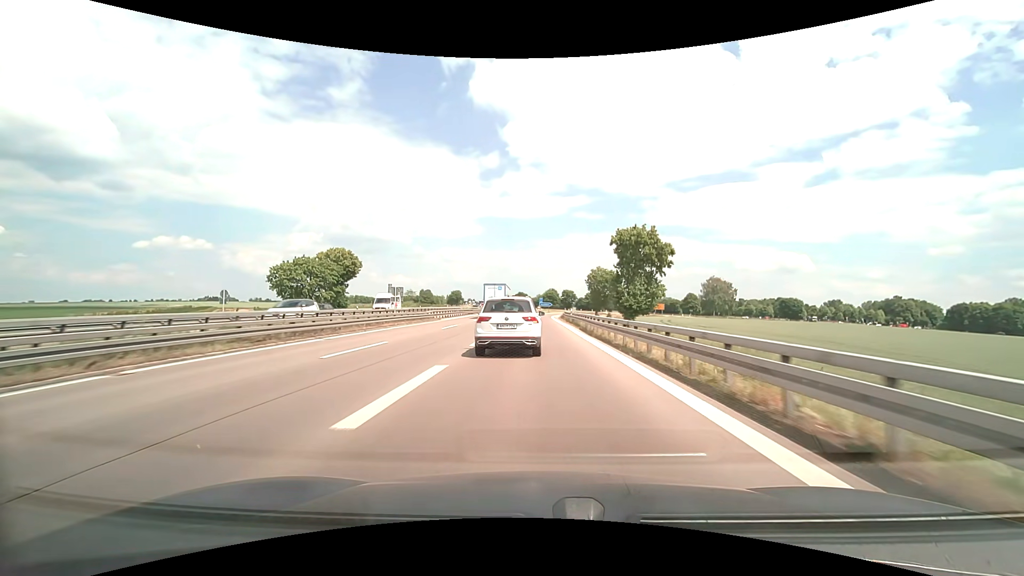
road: motorway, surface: asphalt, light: Day
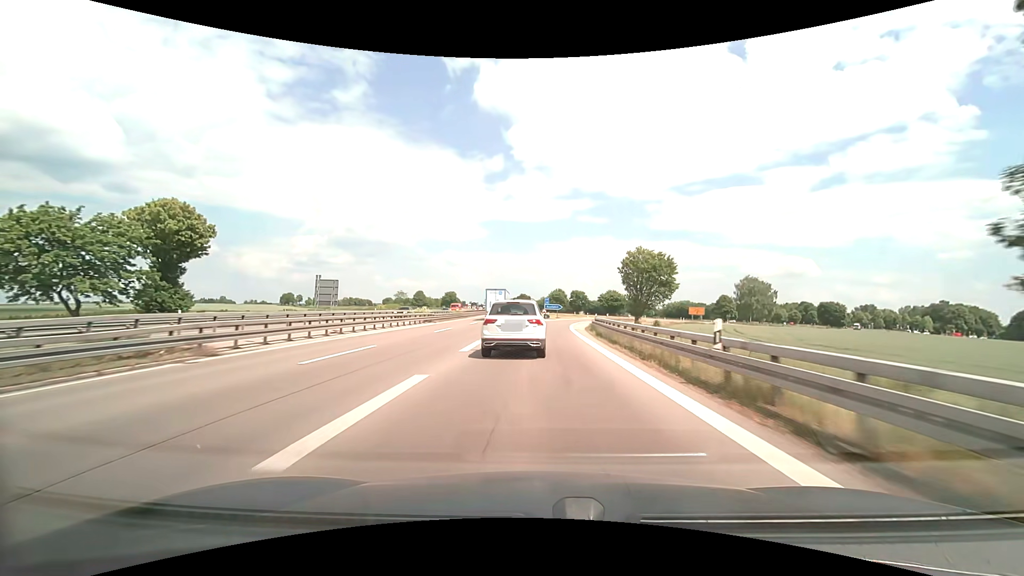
(-0.1, +37.3) m; 0°
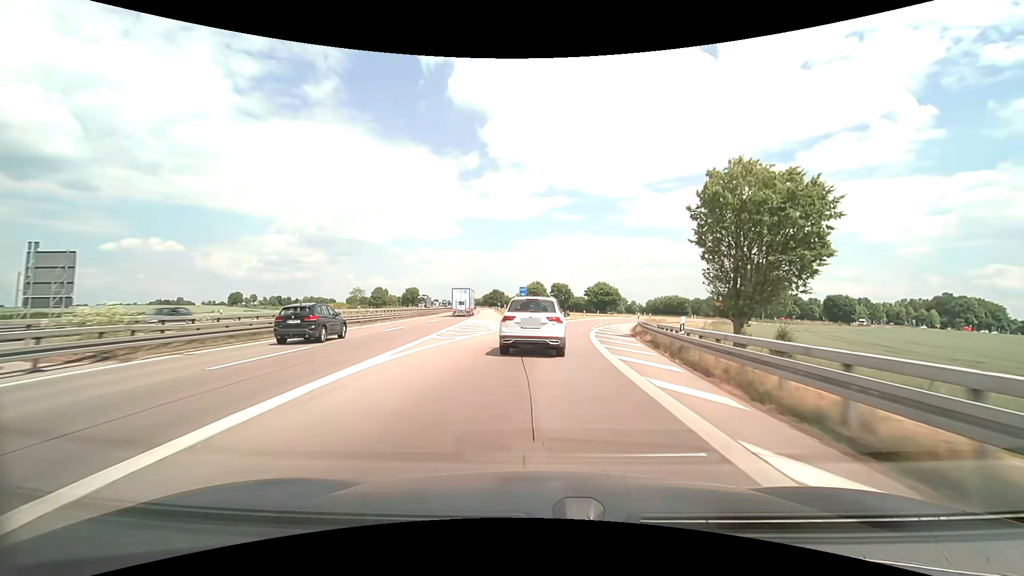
(+0.5, +37.2) m; +3°
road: motorway_link
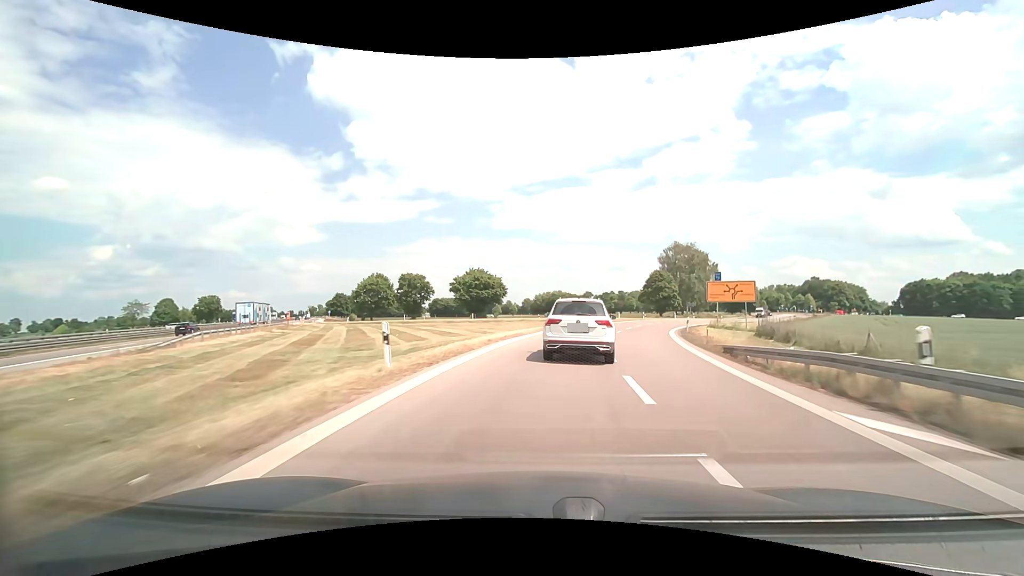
(+6.8, +60.1) m; +14°
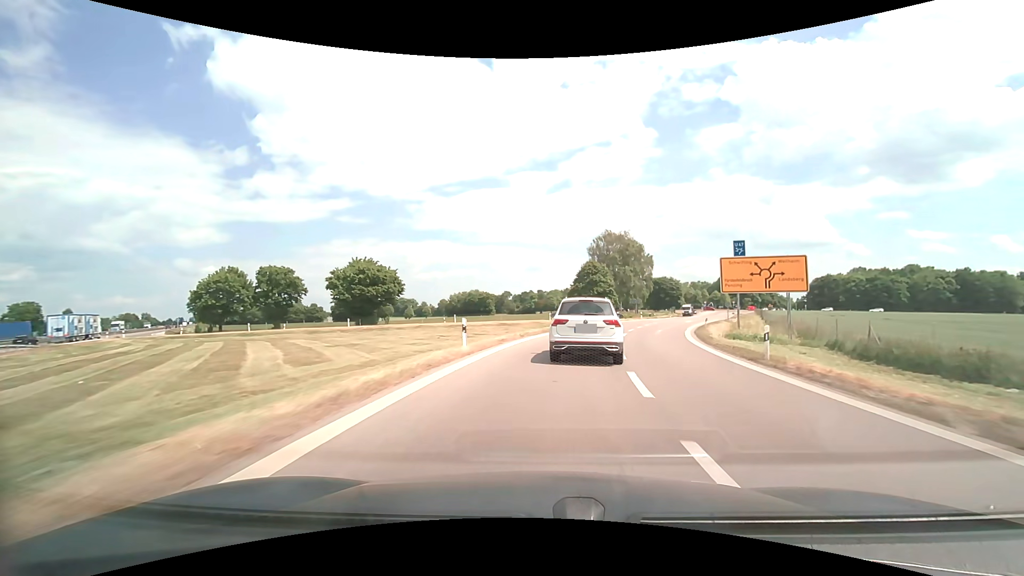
(+1.6, +23.6) m; +9°
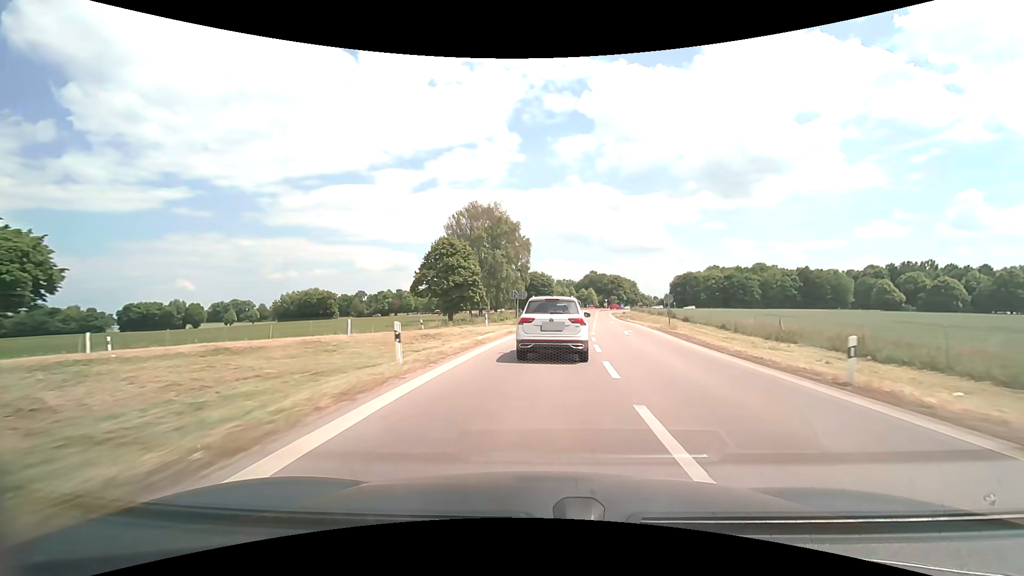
(+4.8, +34.0) m; +16°
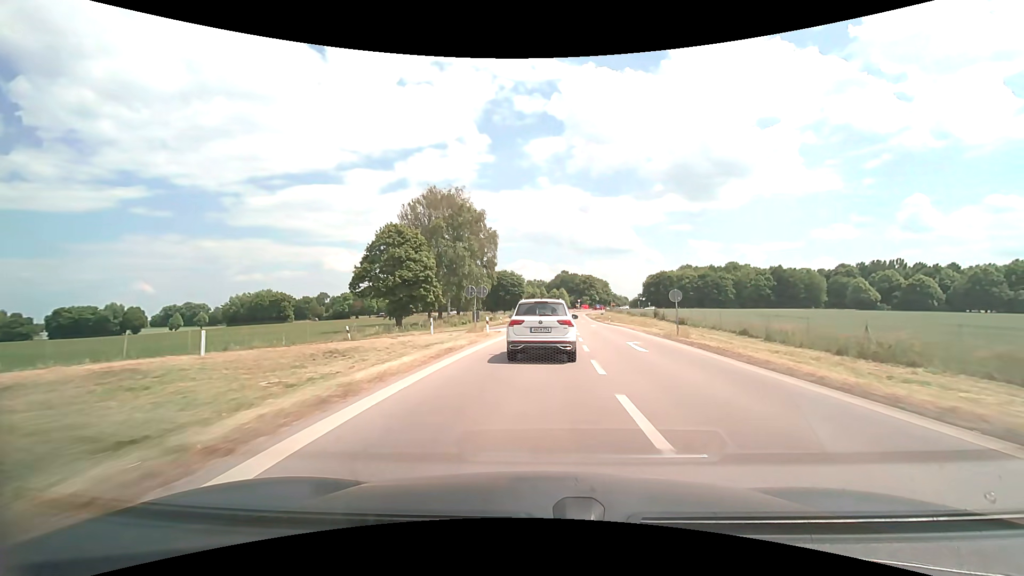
(+0.4, +11.0) m; +3°
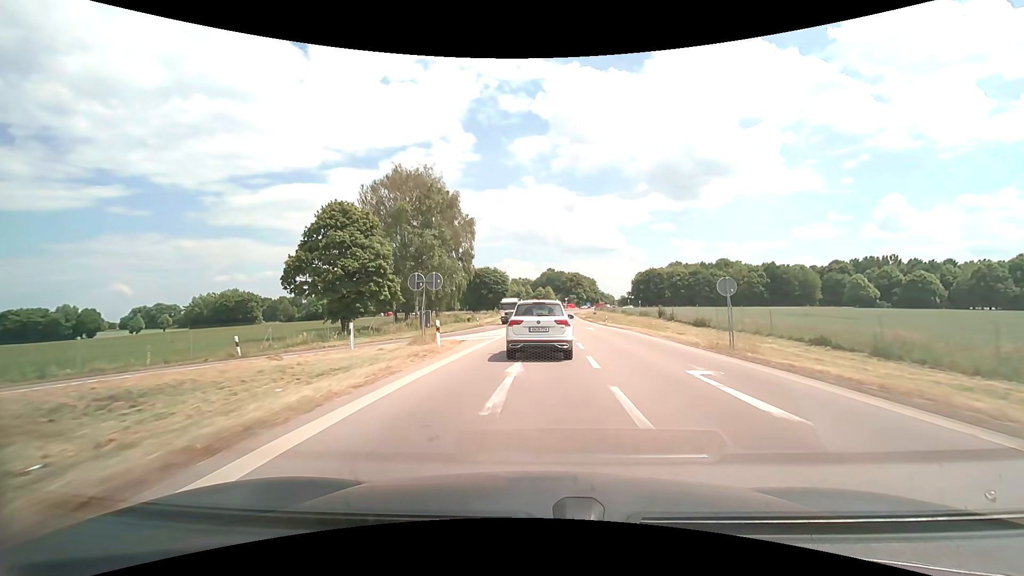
(+0.2, +11.0) m; +2°
(0, +10) (0, +20) (0, +30) (+1, +40) (+1, +50) (+1, +60) (+1, +70) (+1, +80) (+2, +90) (+2, +100) m
